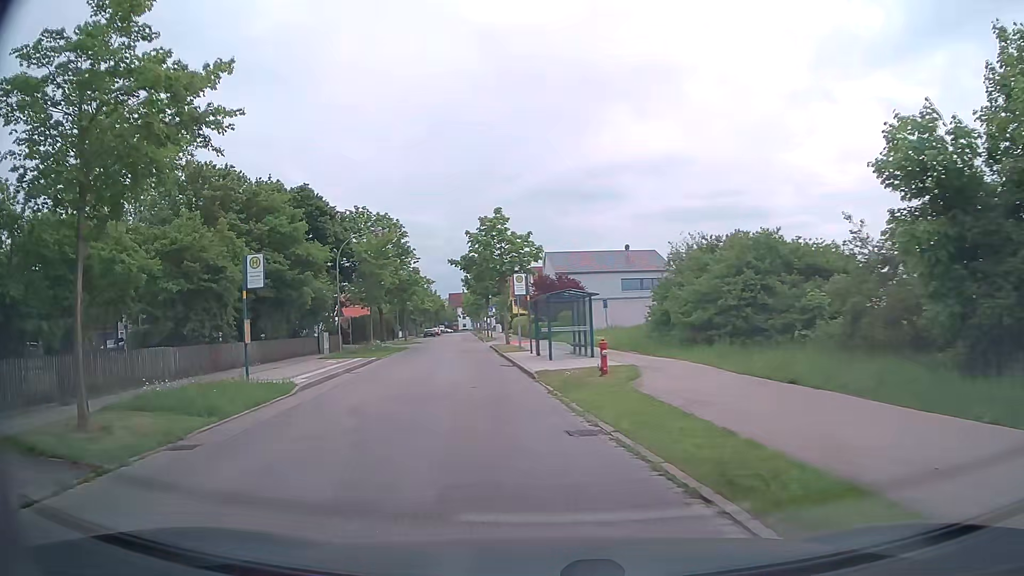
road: residential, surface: asphalt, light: Day
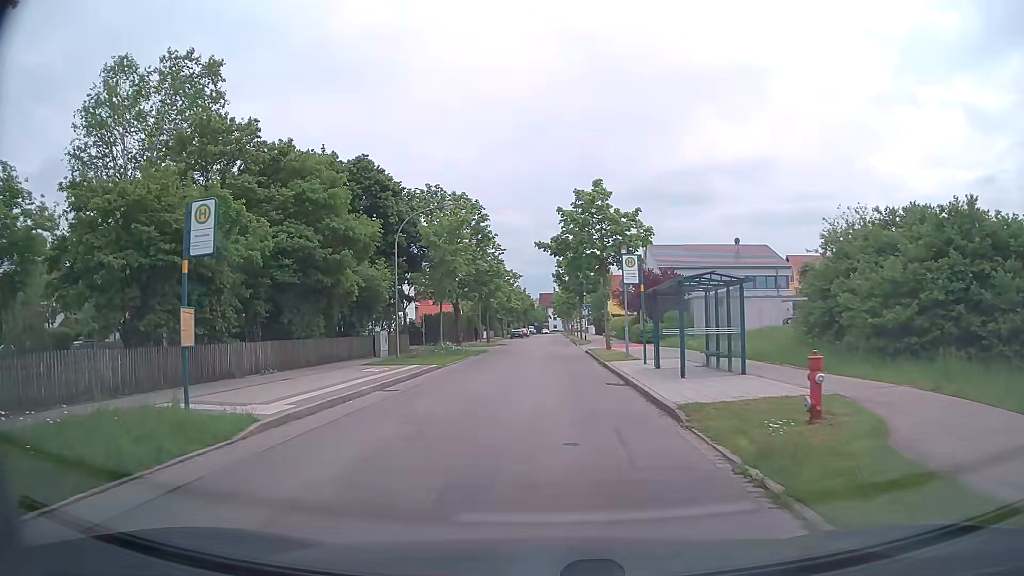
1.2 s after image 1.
(-0.6, +7.9) m; -7°
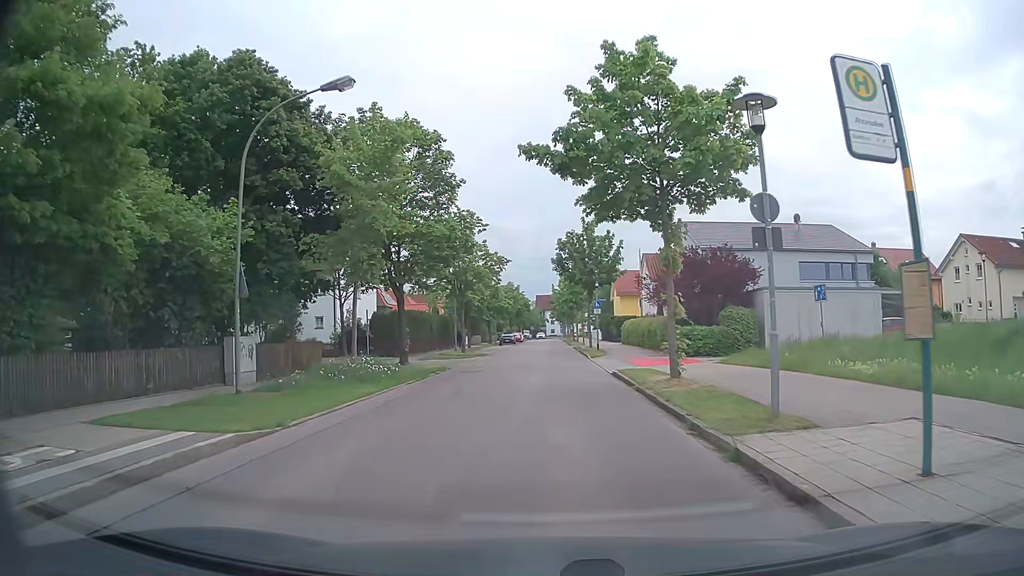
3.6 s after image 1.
(+0.1, +16.4) m; 0°
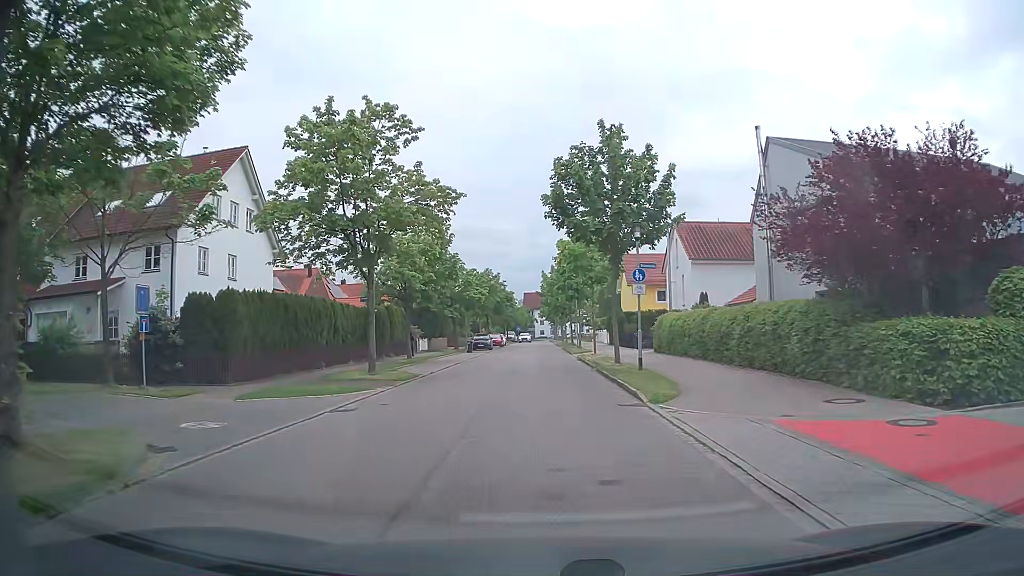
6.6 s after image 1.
(+0.1, +22.0) m; +1°
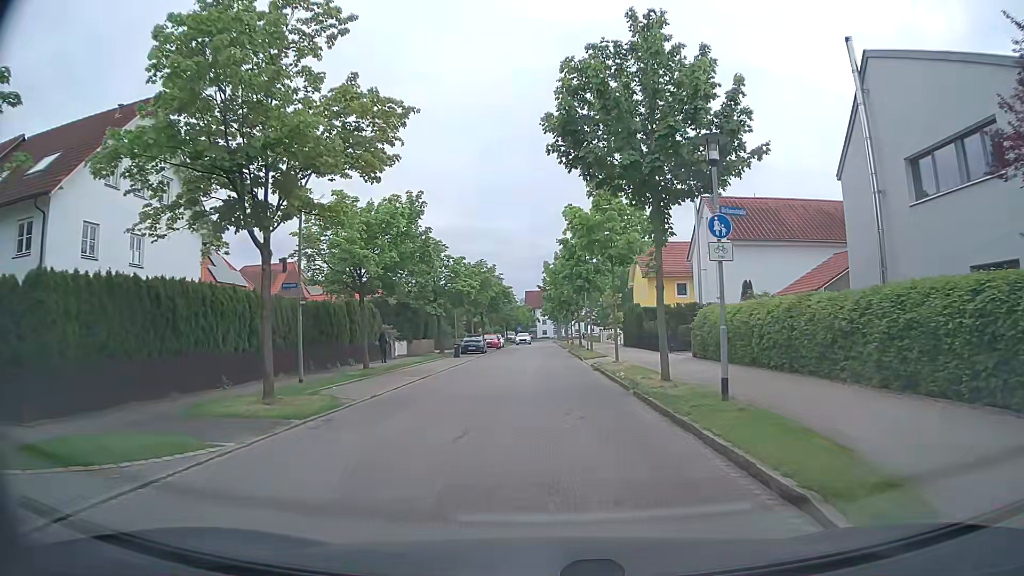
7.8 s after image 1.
(0.0, +9.2) m; 0°
(0, +10) (0, +20) (0, +30) (0, +40) (0, +50) (0, +60) (-1, +70) (-1, +80) (-1, +90) (-1, +100) m
